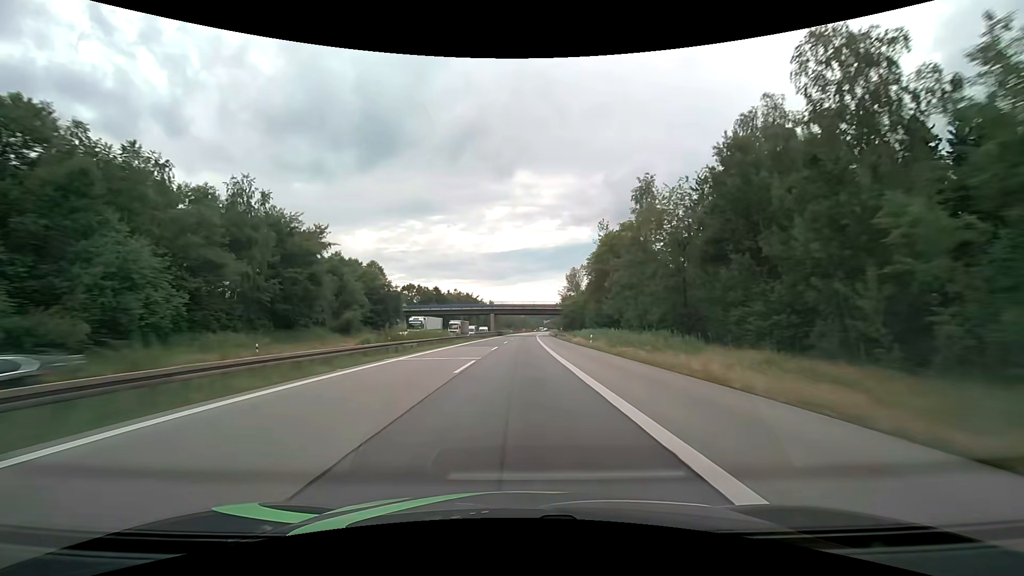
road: motorway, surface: asphalt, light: Day
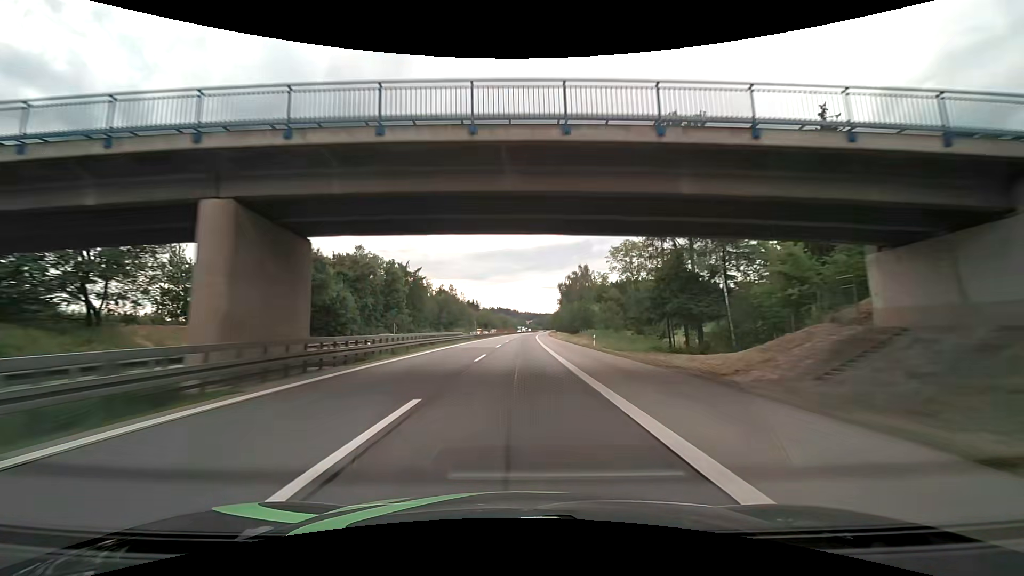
(+2.0, +103.0) m; +2°
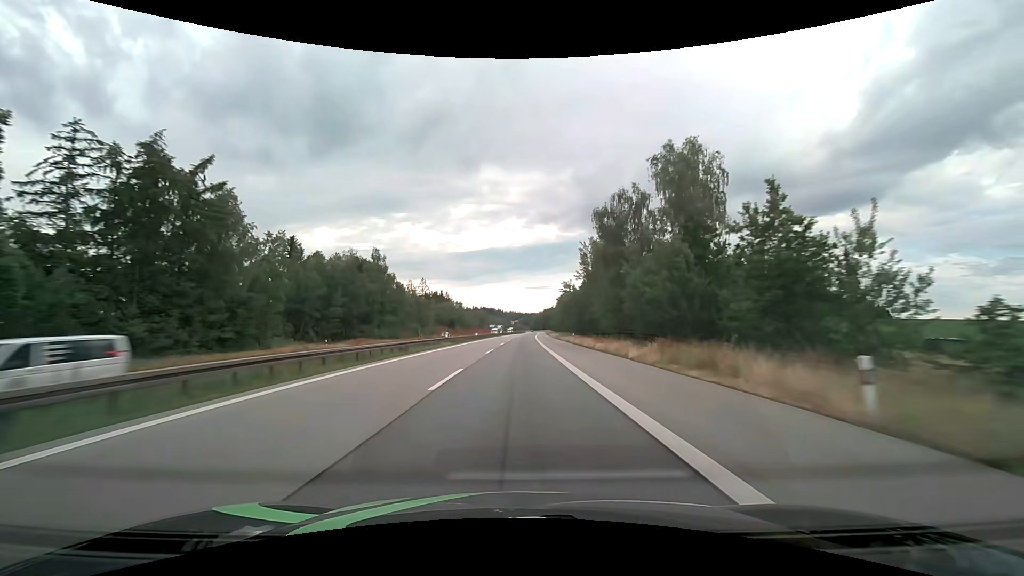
(+1.3, +82.4) m; +2°
